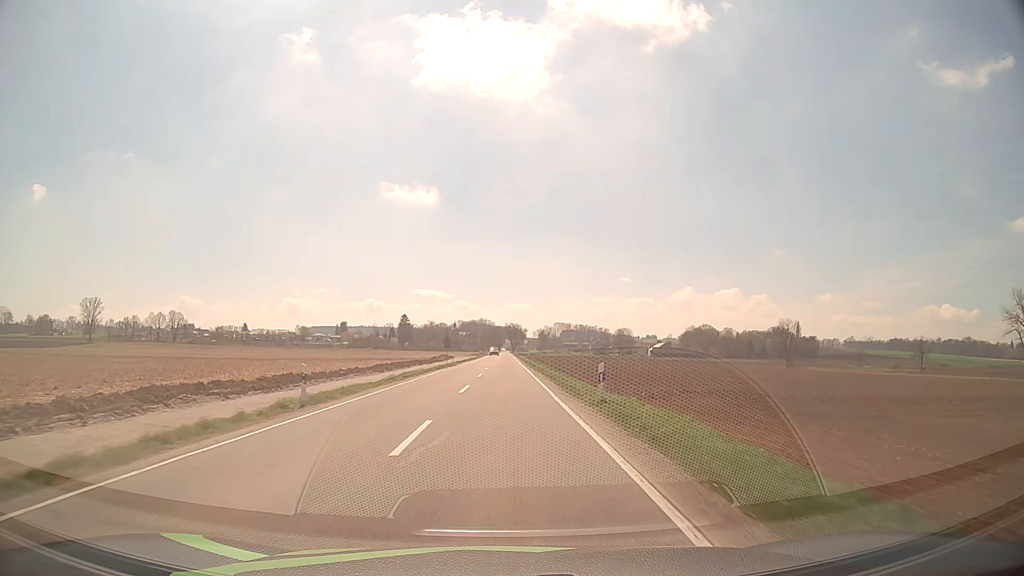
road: tertiary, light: Day
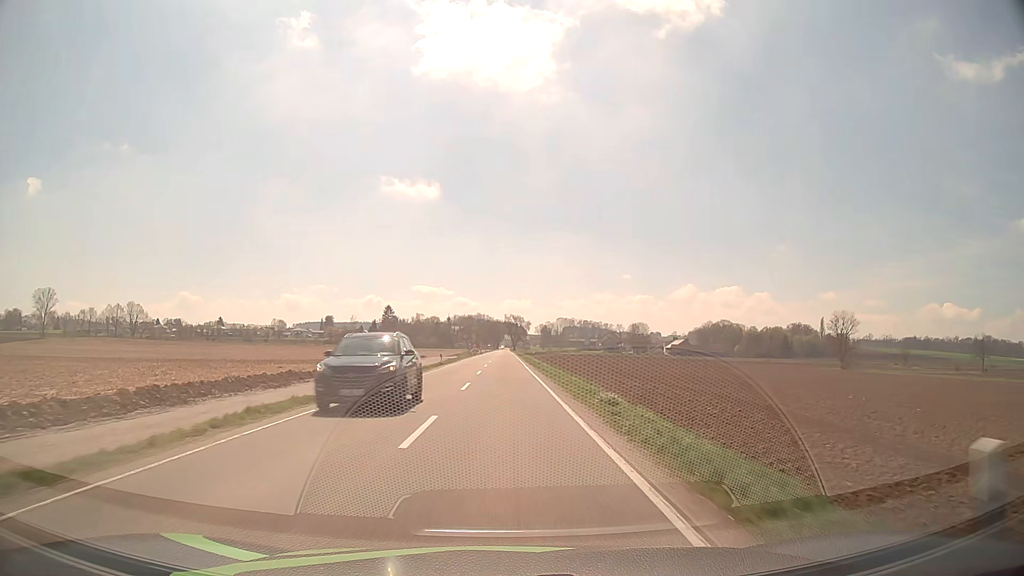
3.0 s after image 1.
(+0.1, +60.3) m; 0°
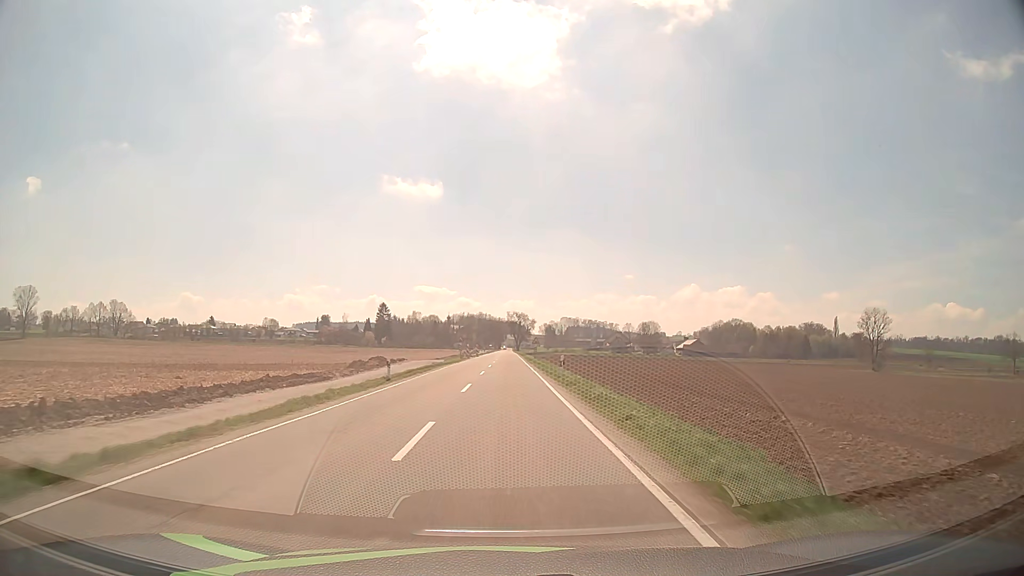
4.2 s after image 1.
(0.0, +24.8) m; 0°
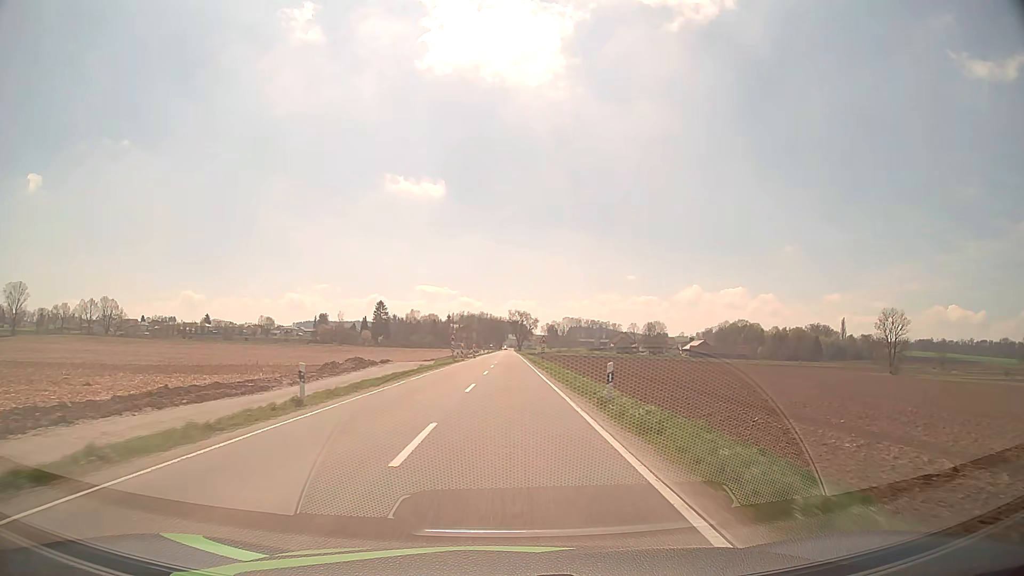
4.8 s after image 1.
(0.0, +12.5) m; 0°
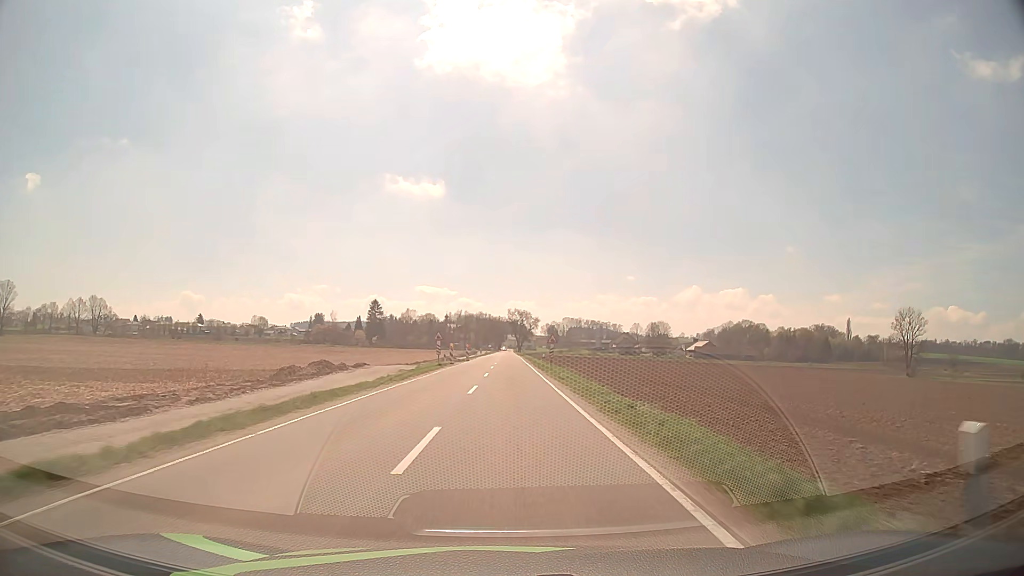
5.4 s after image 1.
(0.0, +12.5) m; 0°
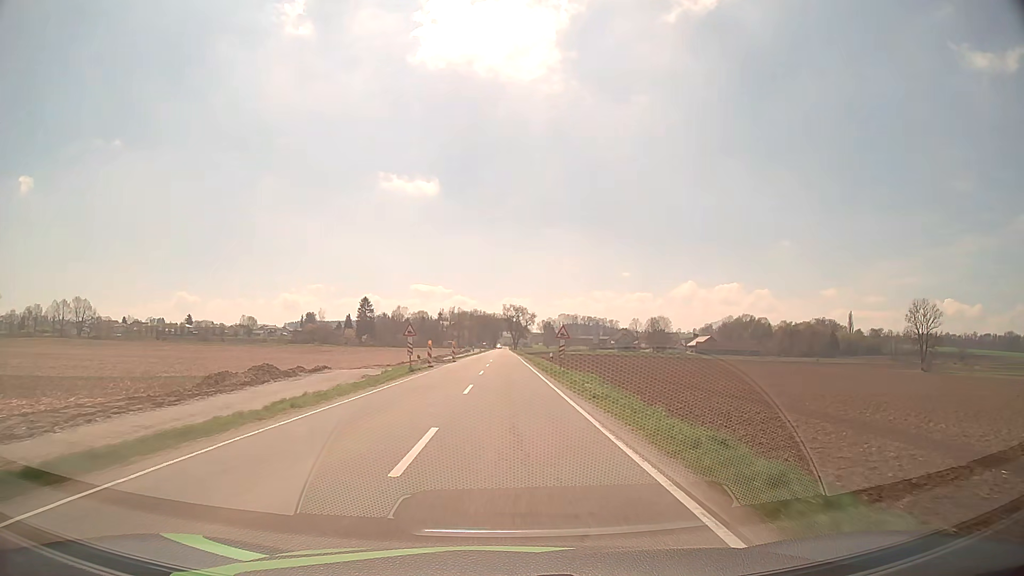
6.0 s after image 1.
(0.0, +12.5) m; 0°
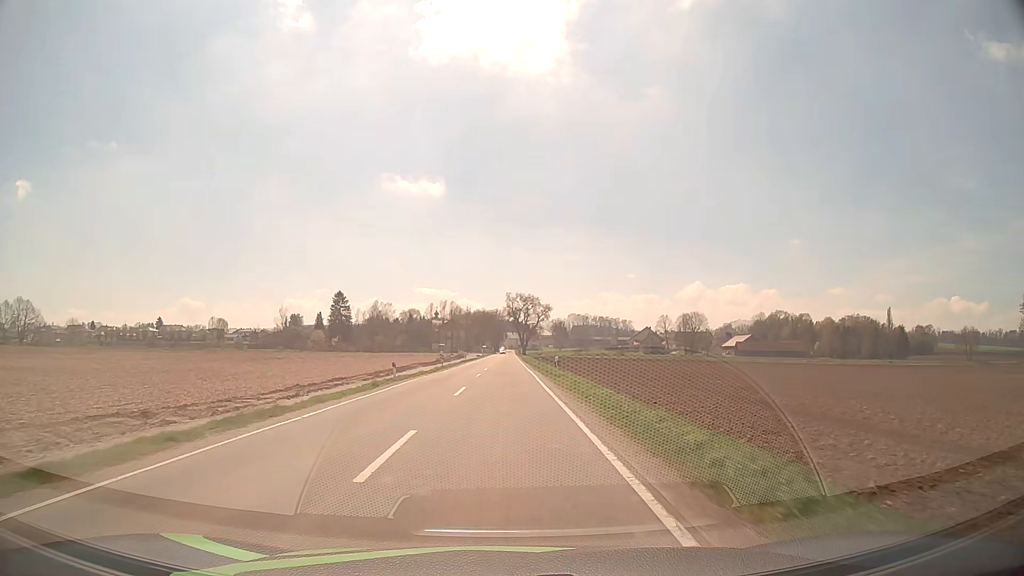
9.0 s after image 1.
(+0.2, +60.4) m; -1°
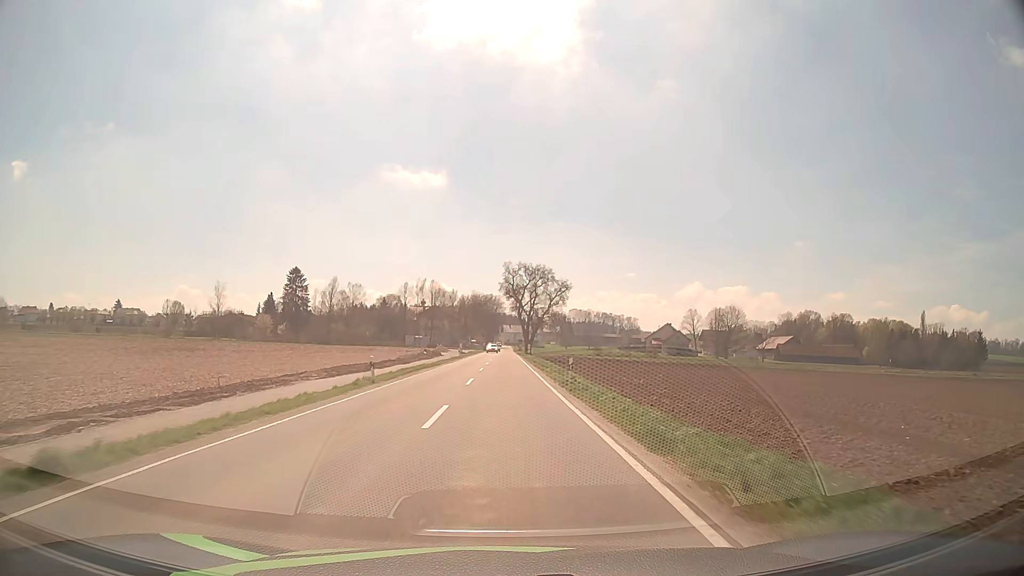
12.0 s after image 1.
(0.0, +56.3) m; 0°
(0, +10) (0, +20) (0, +30) (0, +40) (0, +50) (0, +60) (0, +70) (0, +80) (0, +90) (0, +100) m
